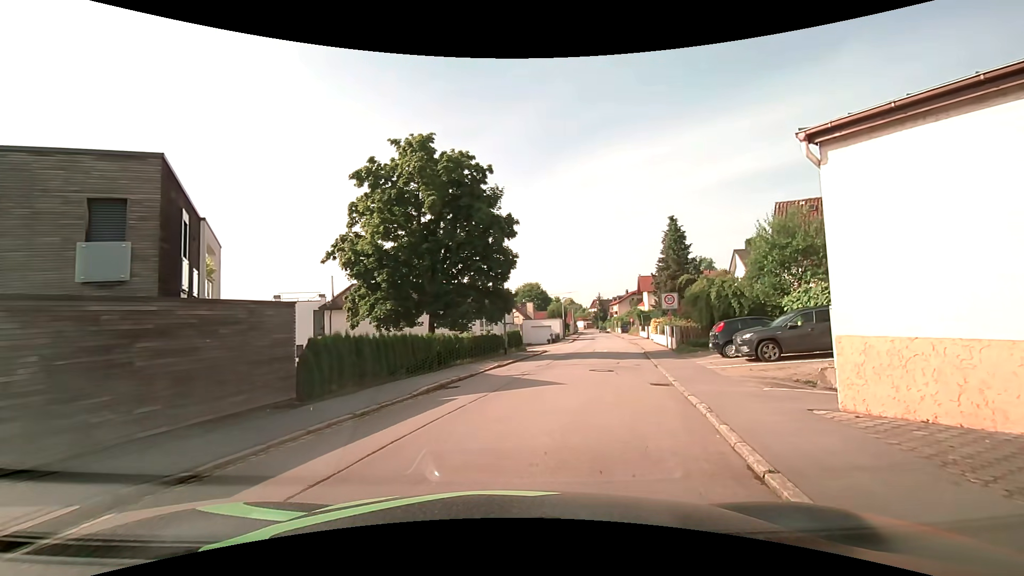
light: Day
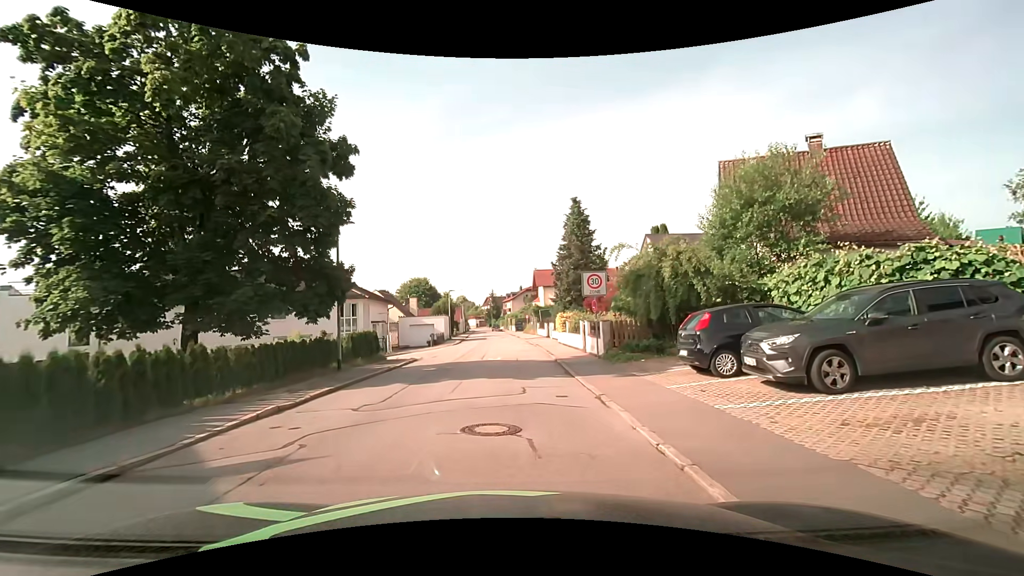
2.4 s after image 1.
(+1.5, +9.8) m; +11°
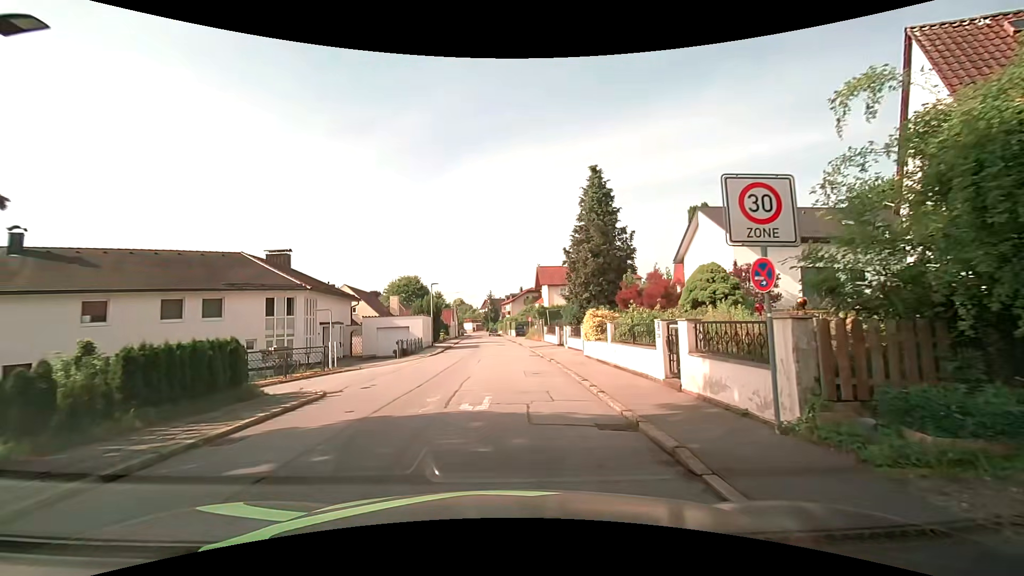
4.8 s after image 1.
(+0.1, +11.9) m; 0°
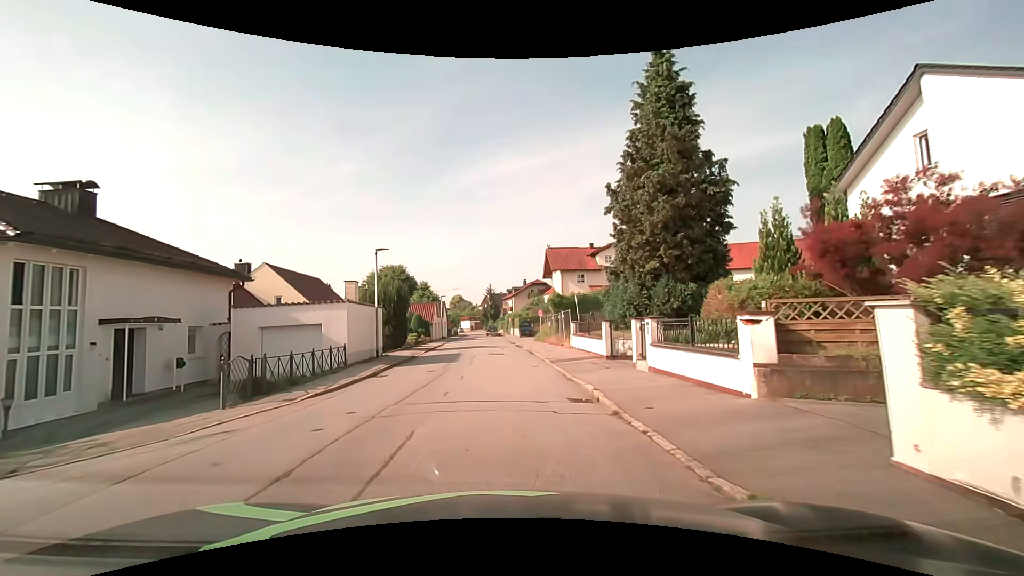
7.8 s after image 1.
(+0.2, +17.4) m; 0°
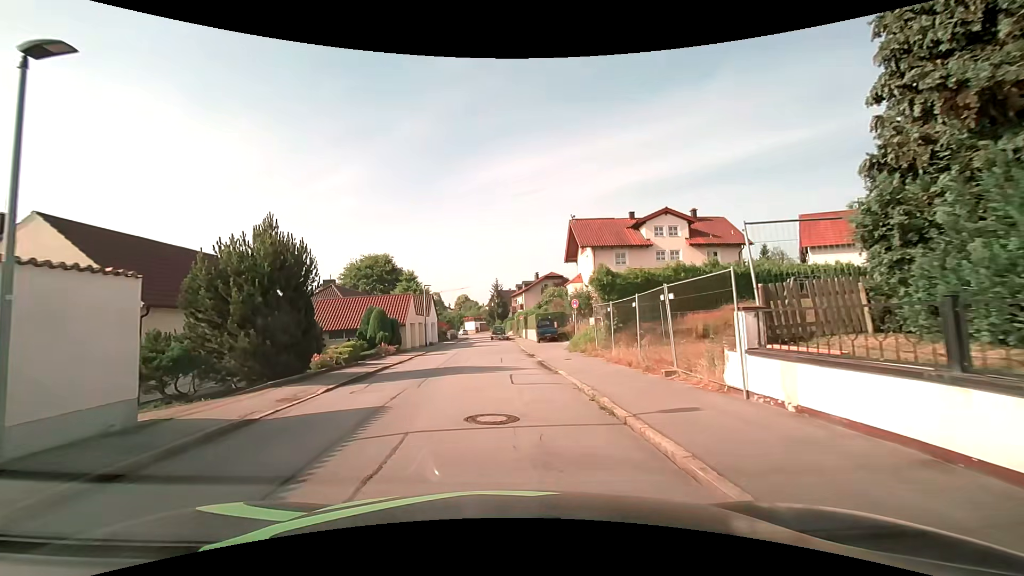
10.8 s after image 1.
(-0.2, +17.6) m; -1°
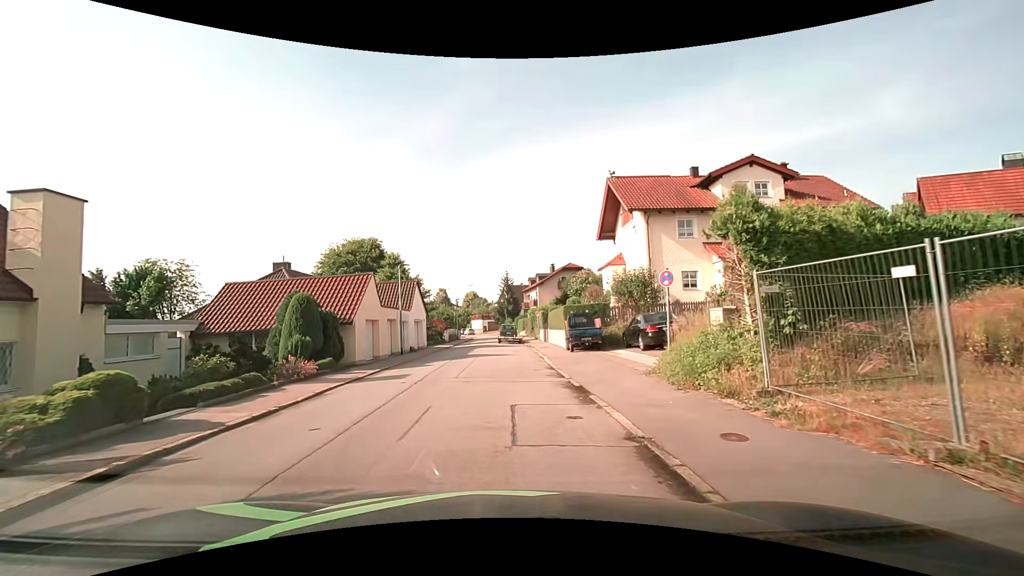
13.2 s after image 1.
(-0.1, +13.3) m; 0°
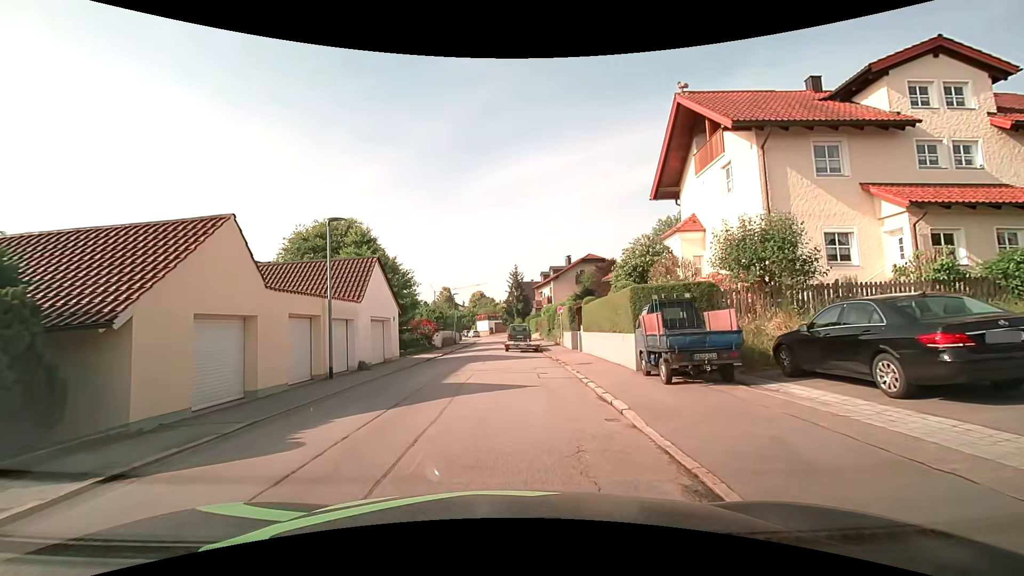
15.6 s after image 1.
(-0.3, +12.6) m; -2°
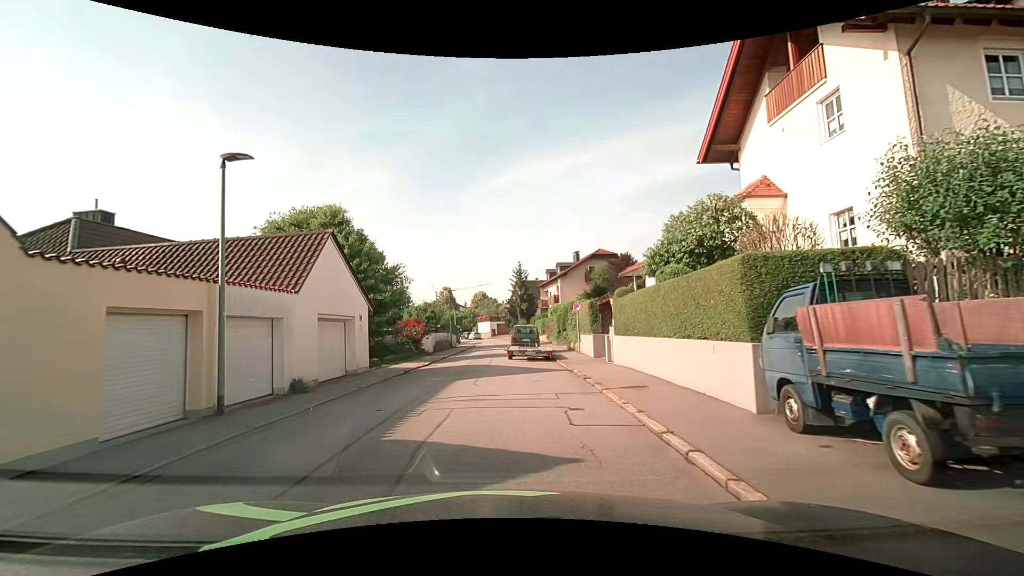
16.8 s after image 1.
(0.0, +6.2) m; 0°
(0, +10) (-2, +20) (-2, +30) (-2, +40) (-1, +50) (-1, +60) (-1, +70) (-3, +80) (-6, +89) (-10, +98) m
